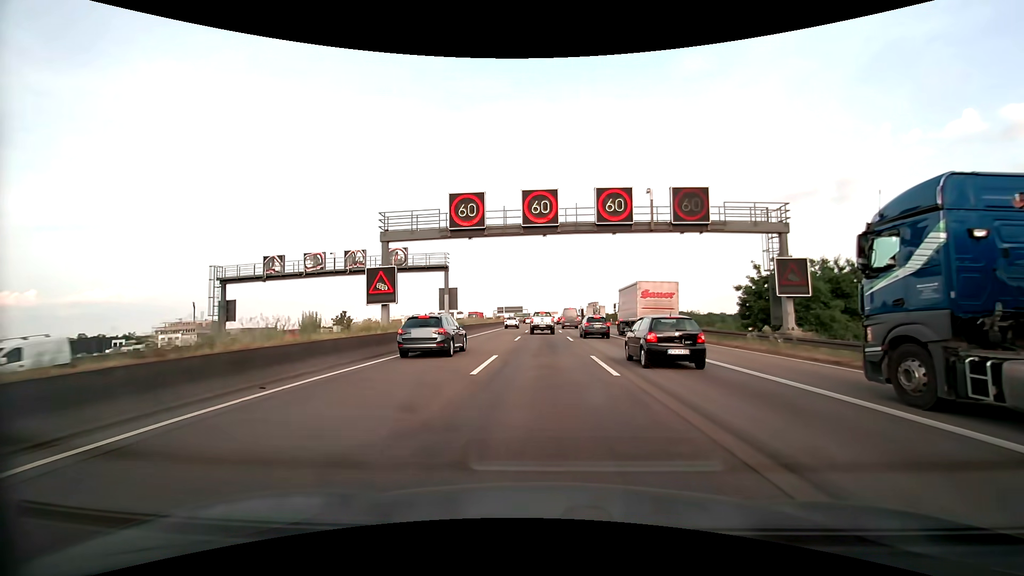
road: motorway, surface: asphalt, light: Day
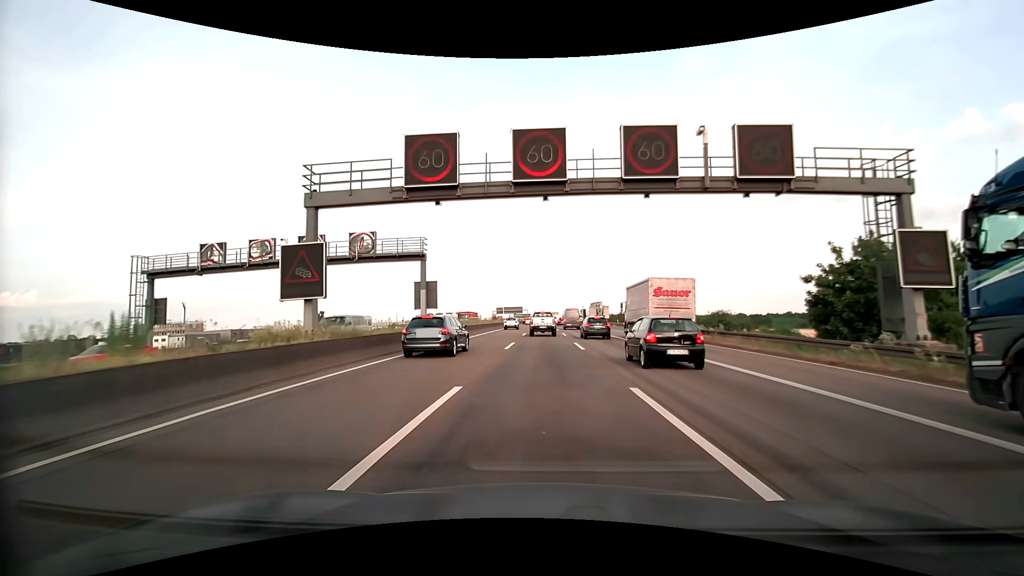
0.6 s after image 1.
(0.0, +7.8) m; 0°
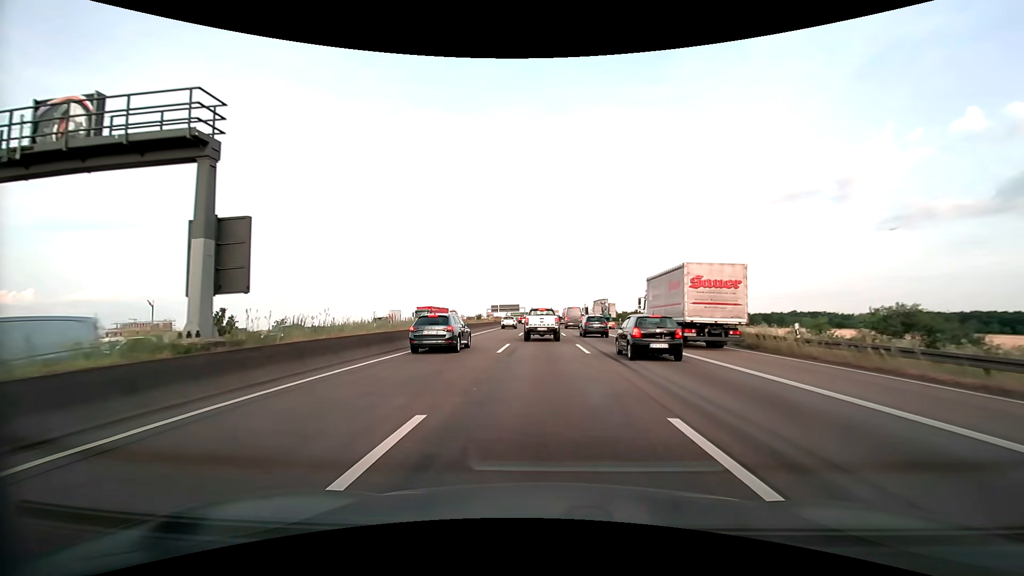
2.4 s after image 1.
(0.0, +20.6) m; 0°
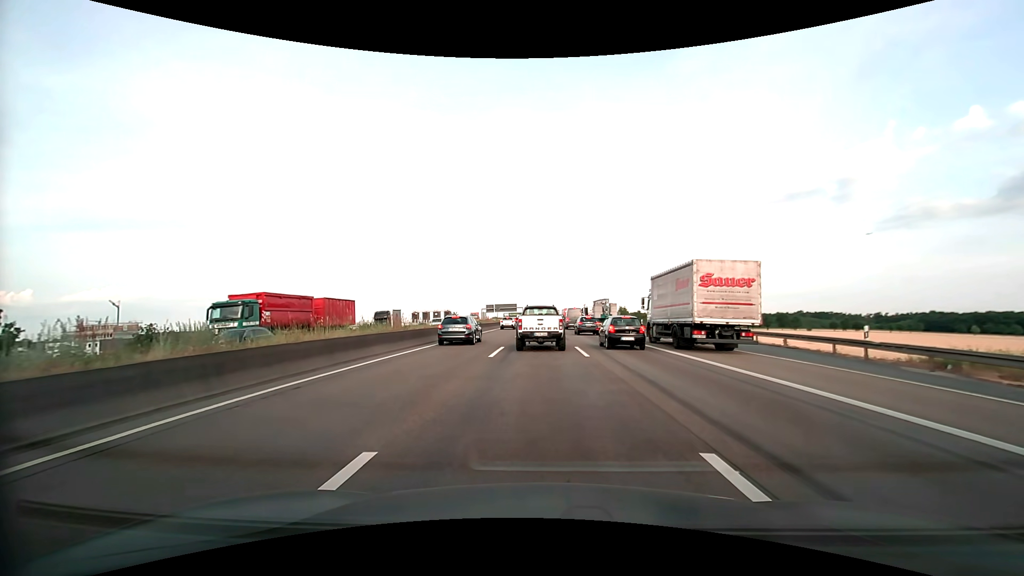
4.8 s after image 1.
(+0.1, +19.2) m; +1°
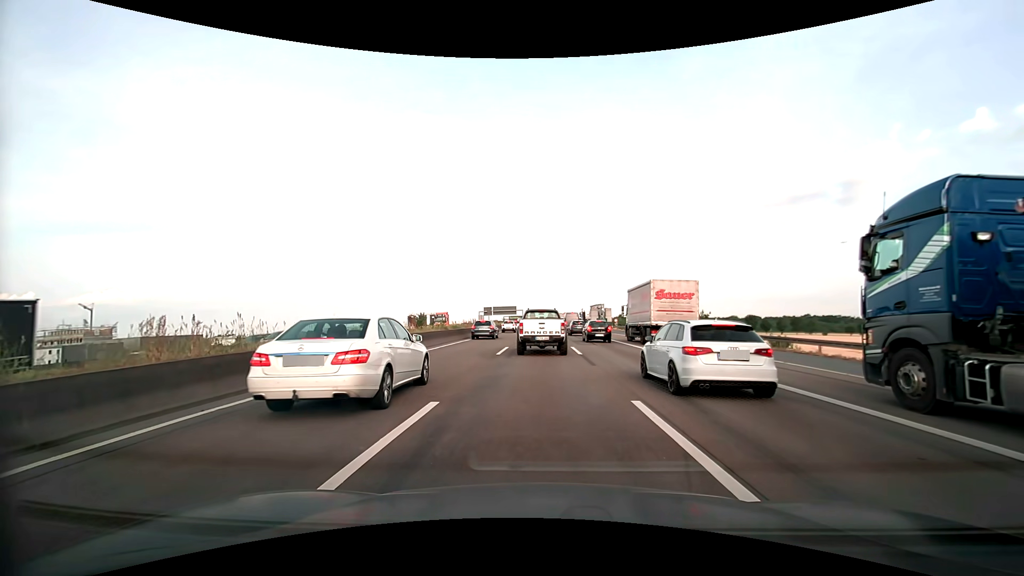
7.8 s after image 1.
(-0.1, +14.5) m; -1°
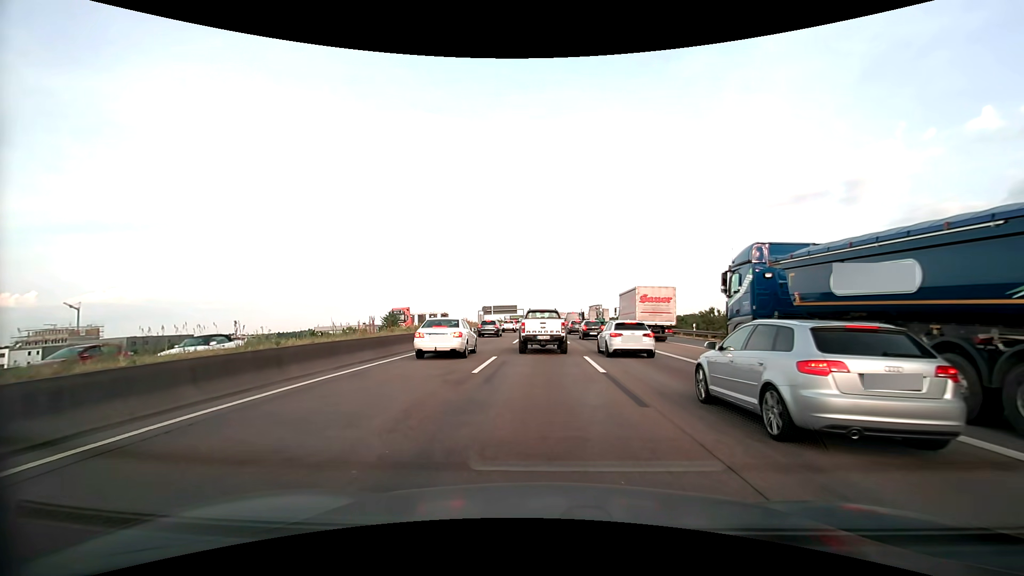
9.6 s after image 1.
(0.0, +7.4) m; 0°
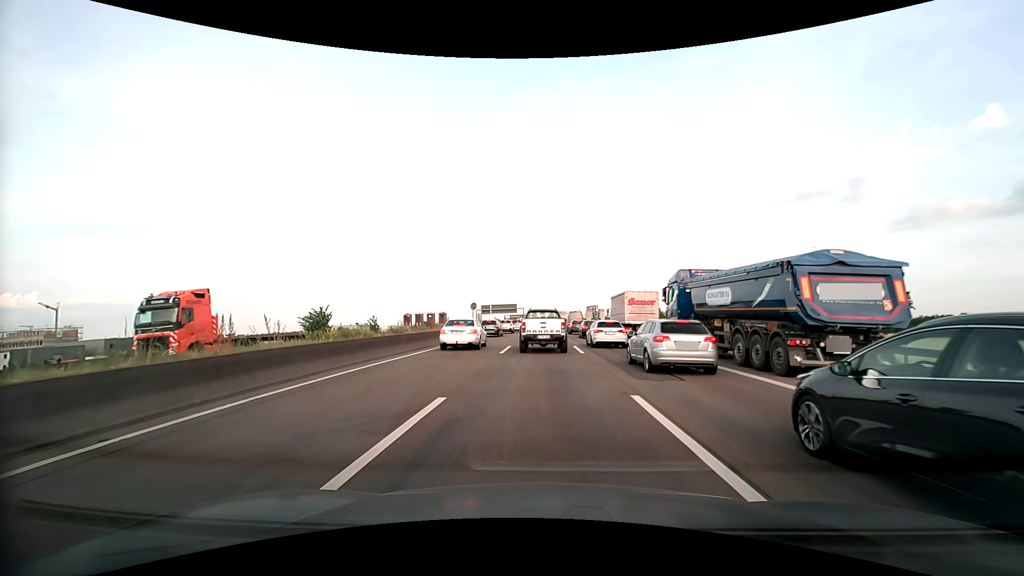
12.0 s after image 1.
(0.0, +10.1) m; +1°
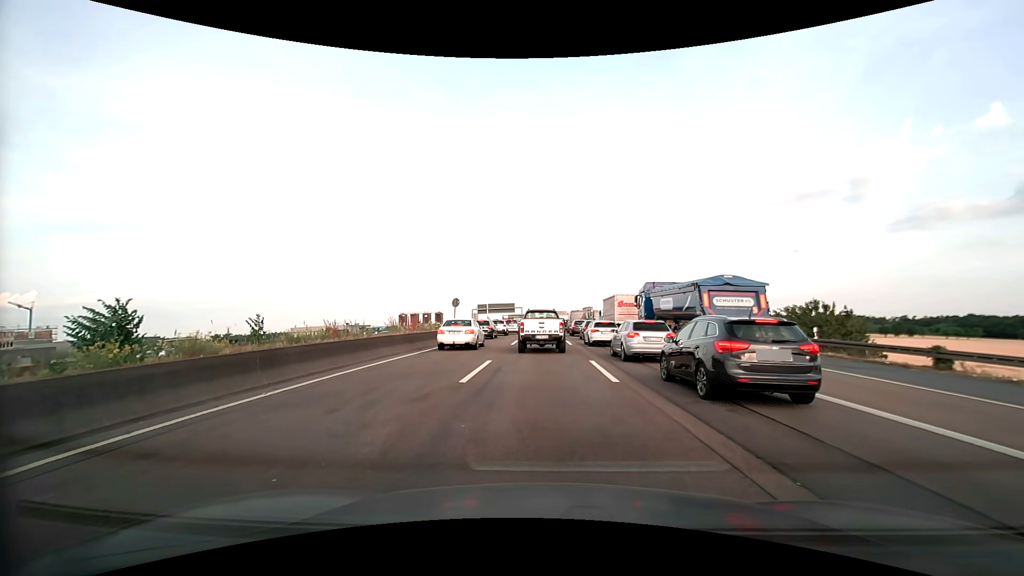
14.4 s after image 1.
(-0.1, +9.8) m; -1°
(0, +10) (0, +20) (0, +30) (0, +40) (0, +50) (0, +60) (0, +70) (0, +80) (+1, +90) (+1, +100) m
